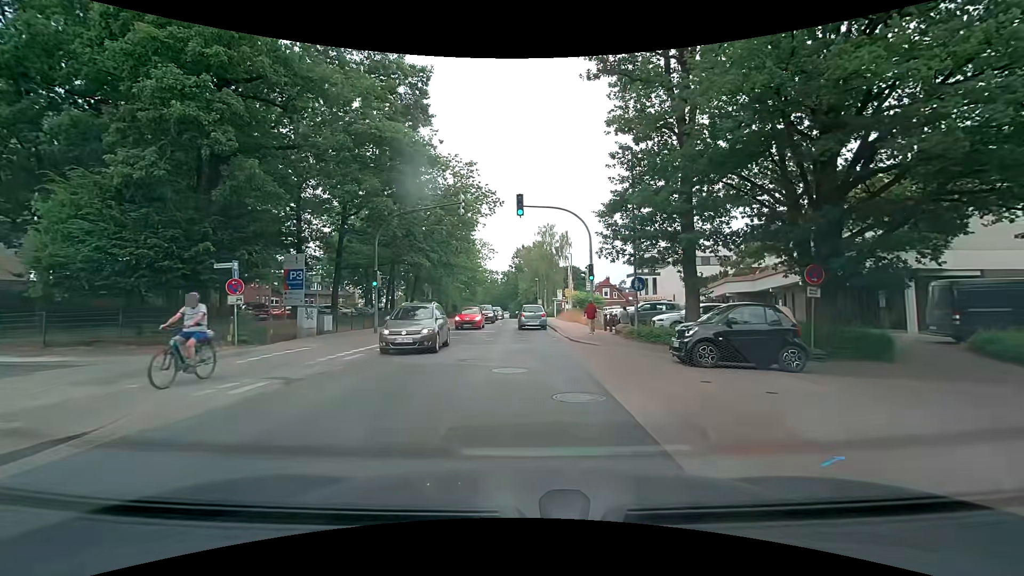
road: tertiary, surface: asphalt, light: Day
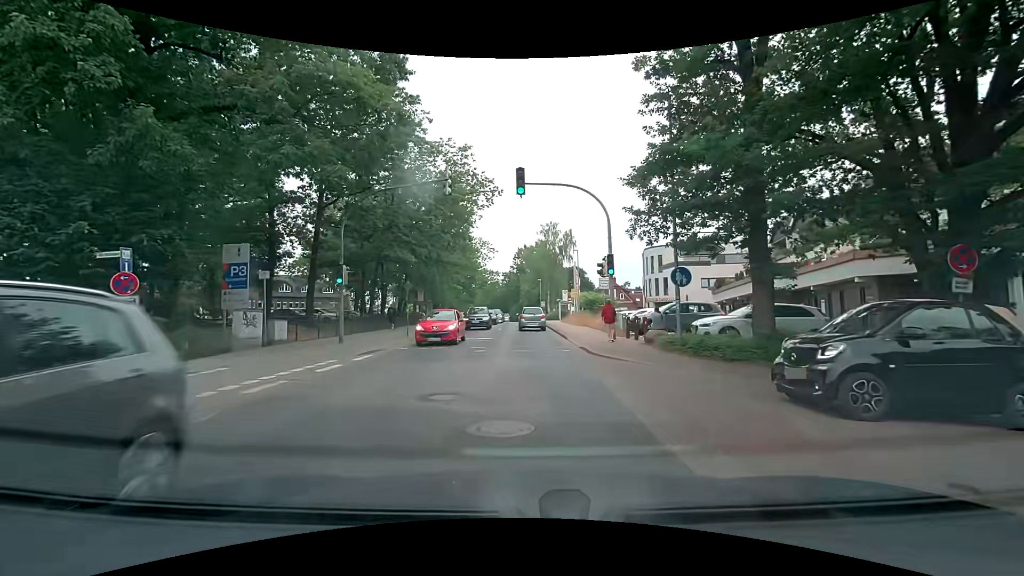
(-0.2, +5.4) m; -2°
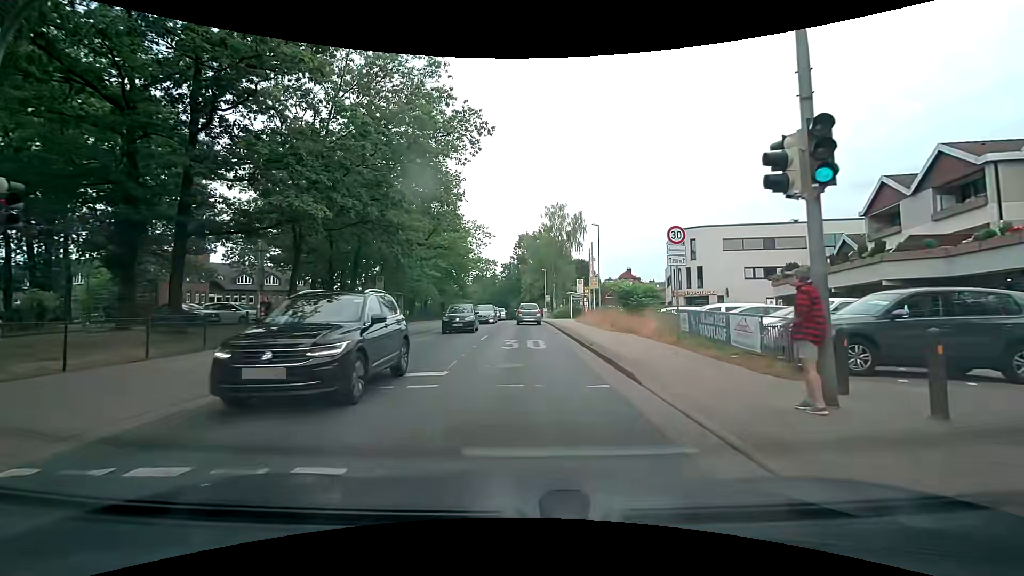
(0.0, +14.1) m; +1°
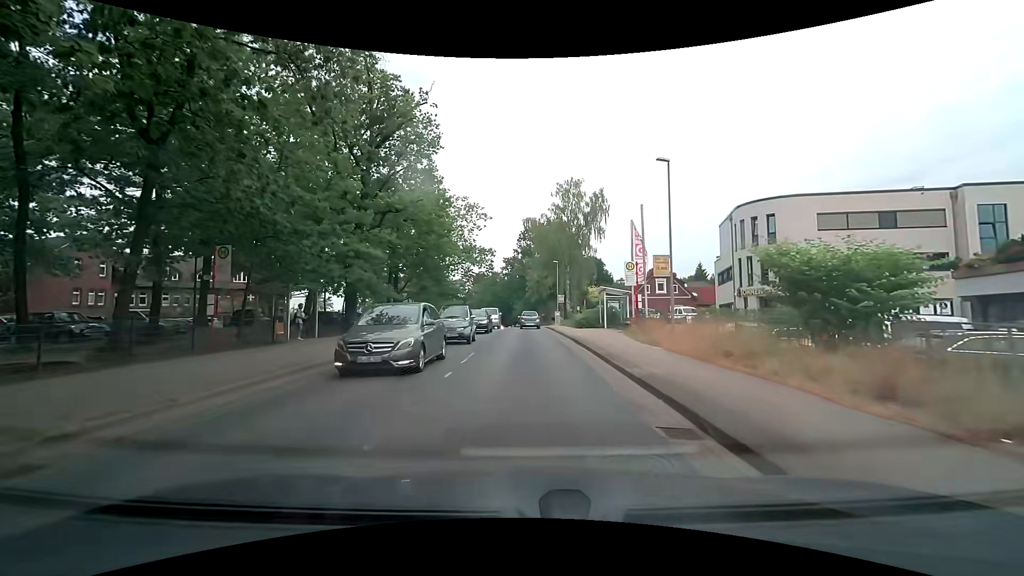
(-0.3, +18.4) m; -2°
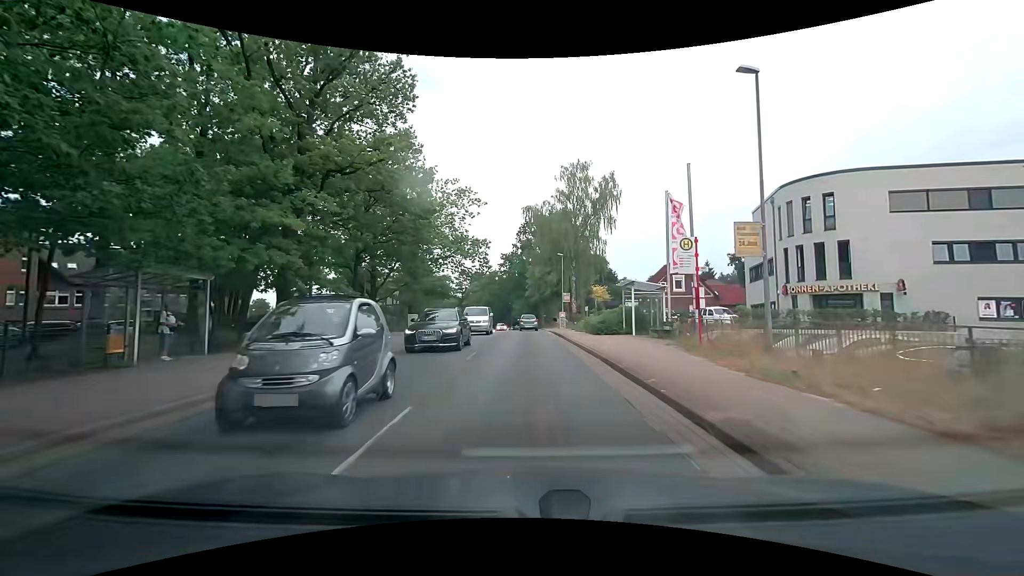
(0.0, +8.4) m; 0°
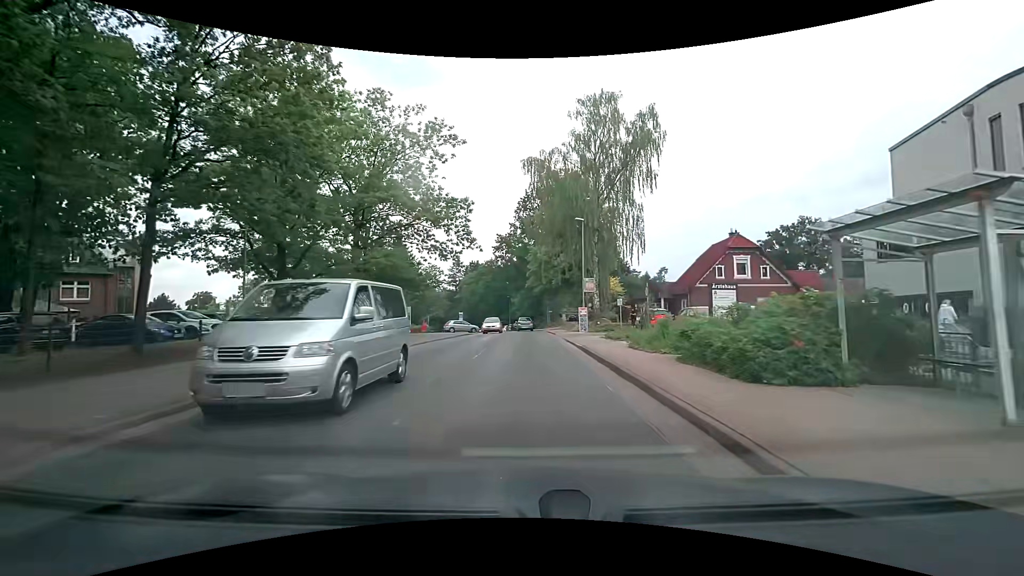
(+0.2, +18.0) m; +1°
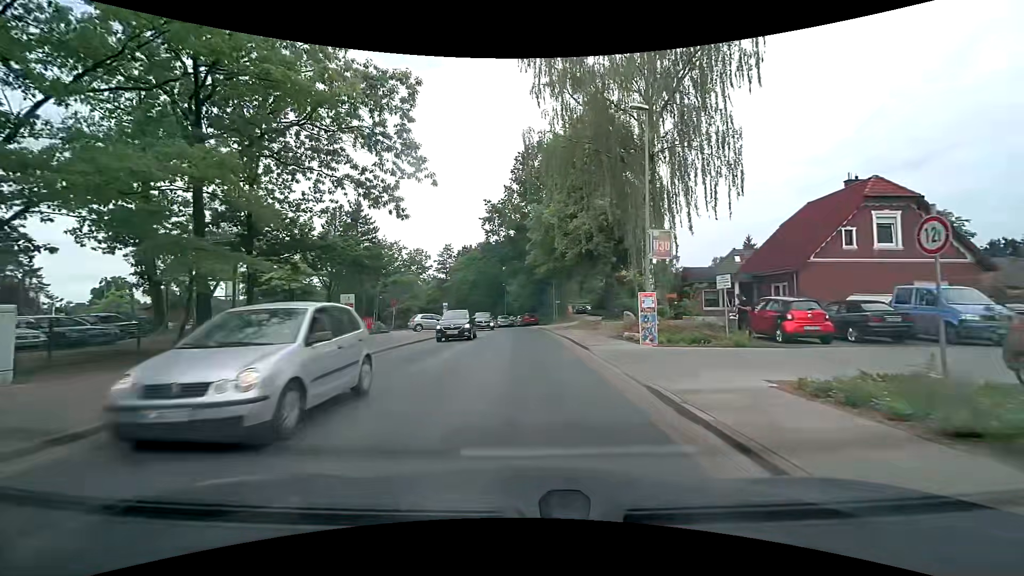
(0.0, +17.7) m; 0°
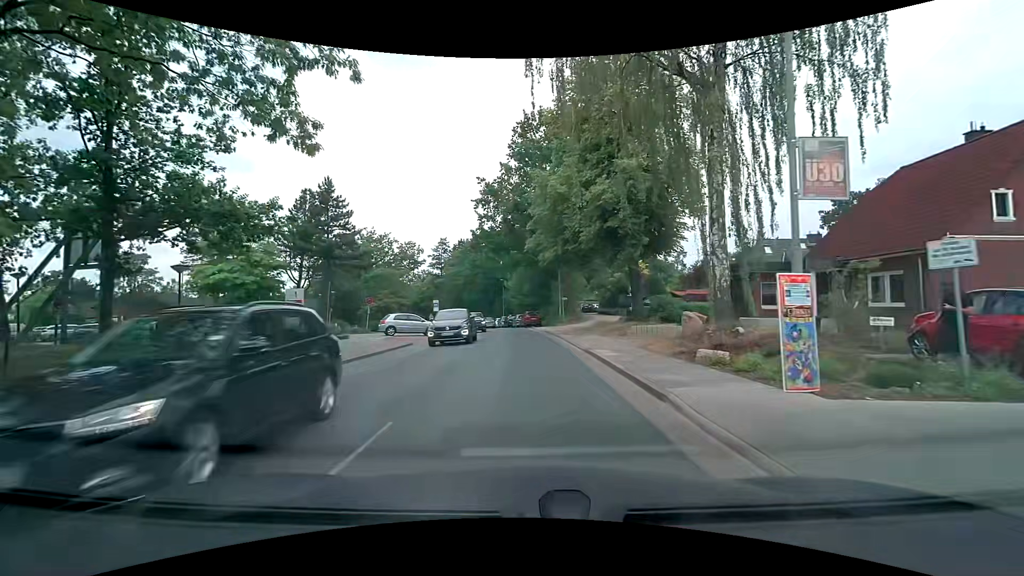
(0.0, +8.5) m; 0°
